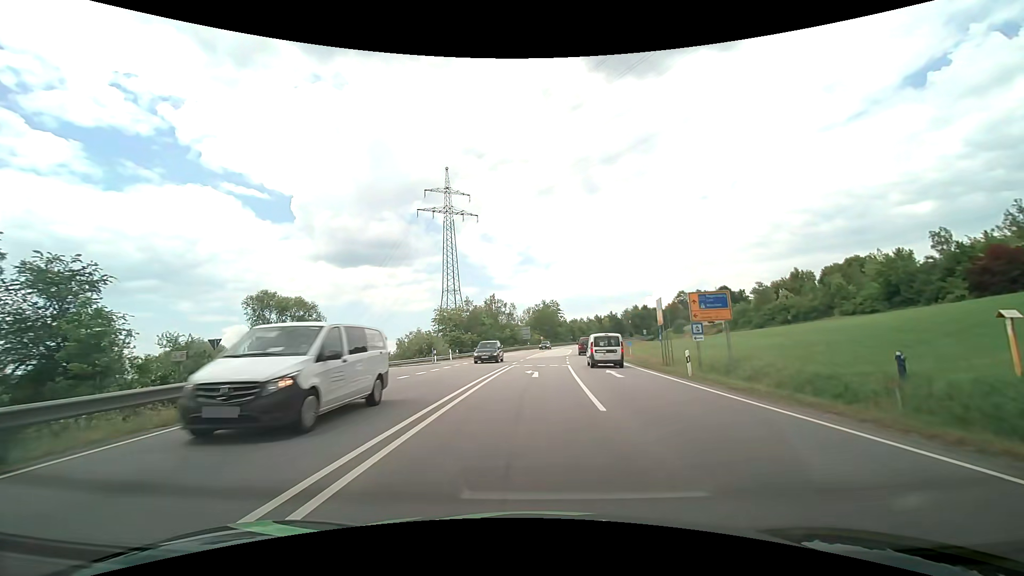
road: primary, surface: asphalt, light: Day
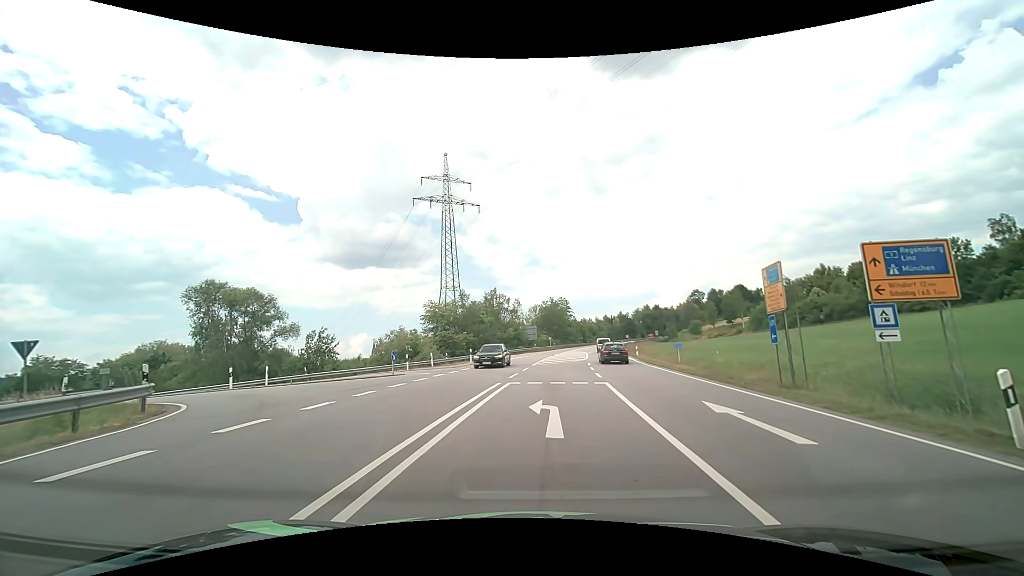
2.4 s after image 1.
(-0.2, +12.7) m; 0°
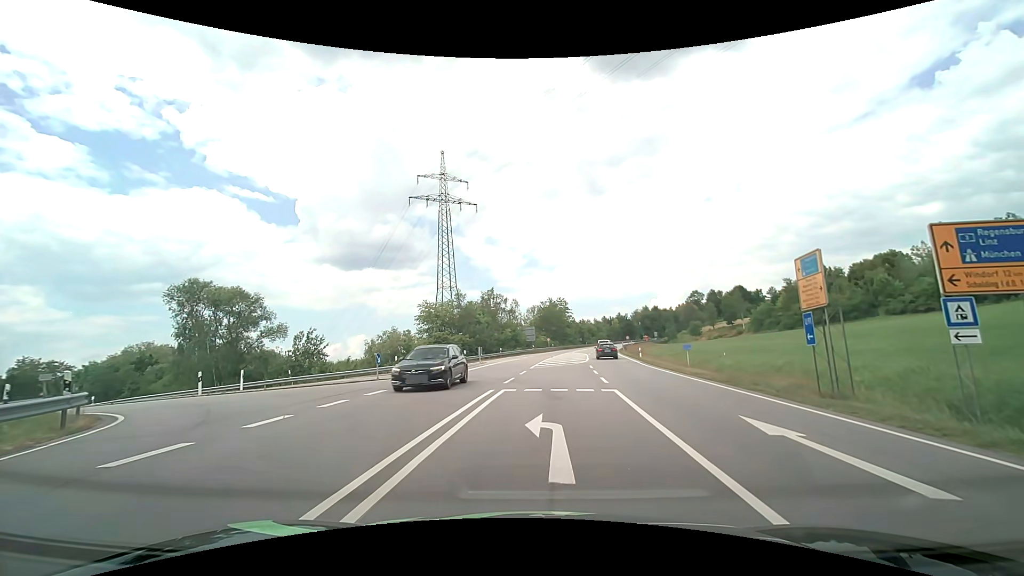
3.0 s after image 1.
(0.0, +2.2) m; 0°
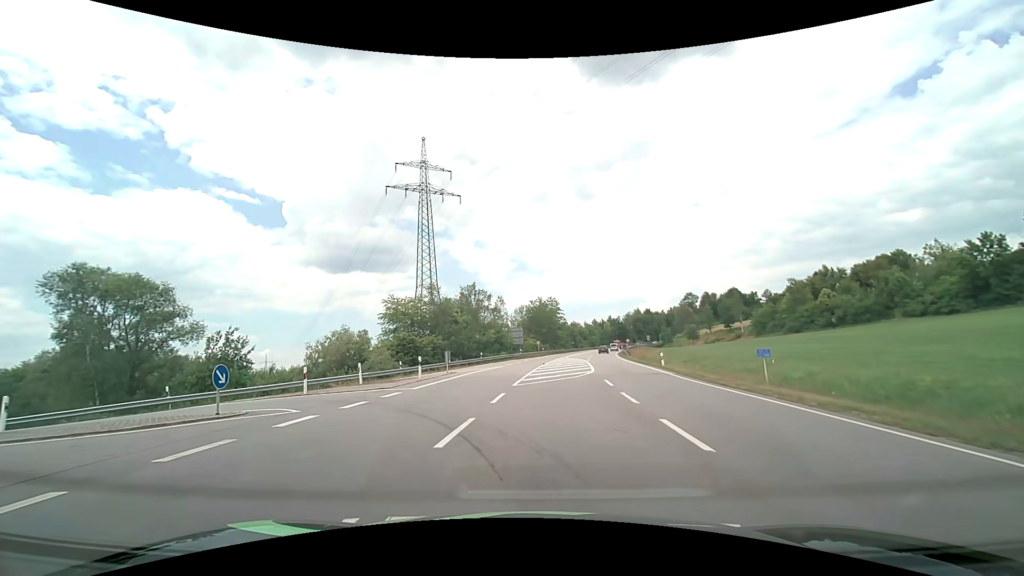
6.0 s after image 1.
(+0.1, +11.5) m; +1°
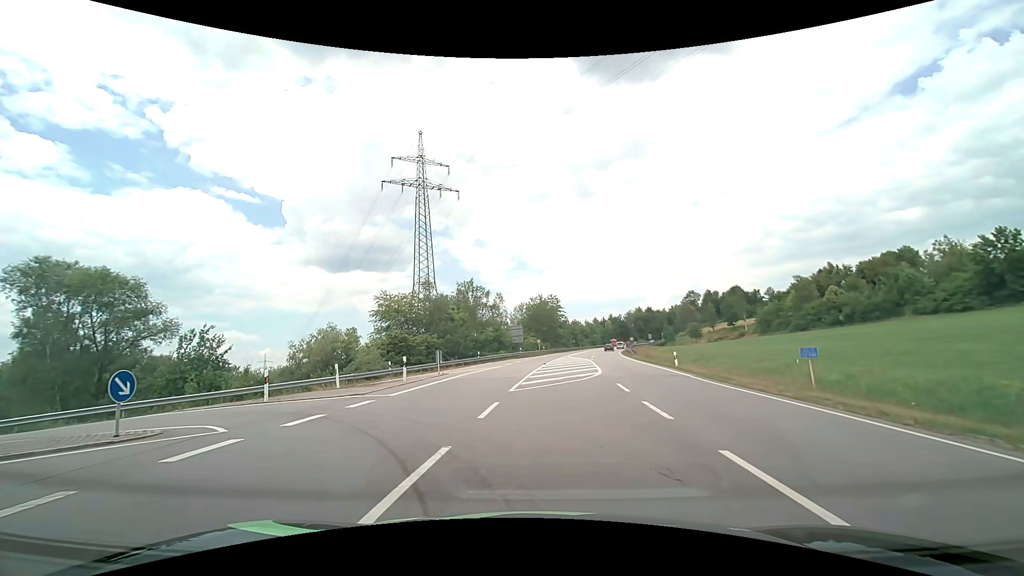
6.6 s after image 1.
(0.0, +3.1) m; -1°
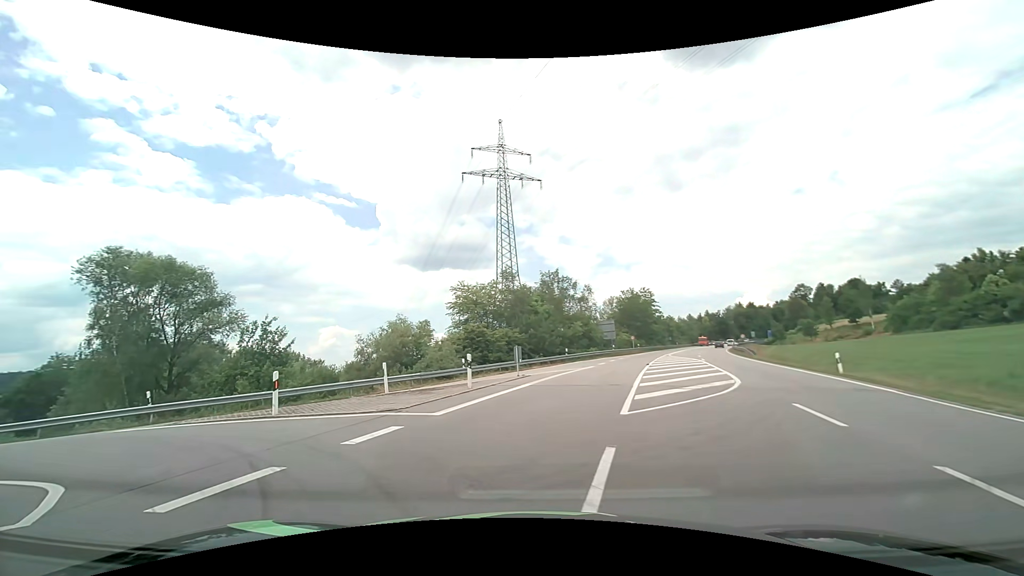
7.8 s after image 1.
(-0.3, +6.1) m; -10°
